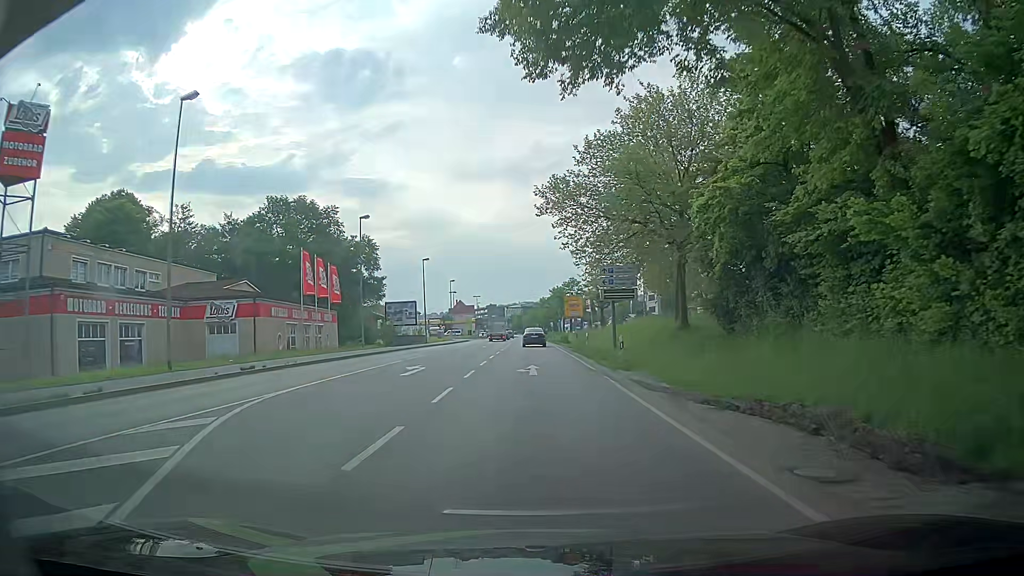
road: primary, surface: asphalt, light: Day
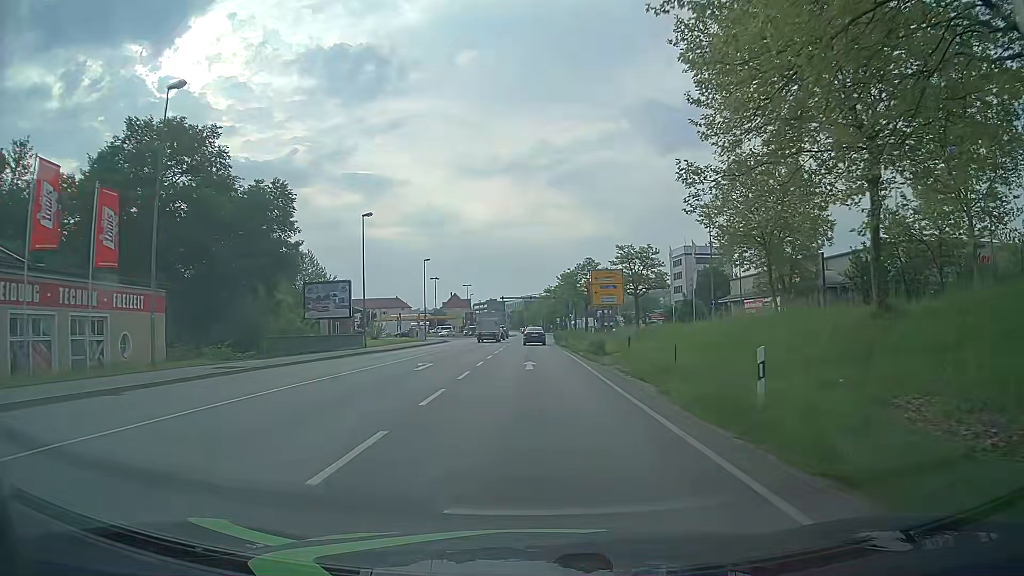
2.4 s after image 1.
(-0.5, +30.6) m; -1°
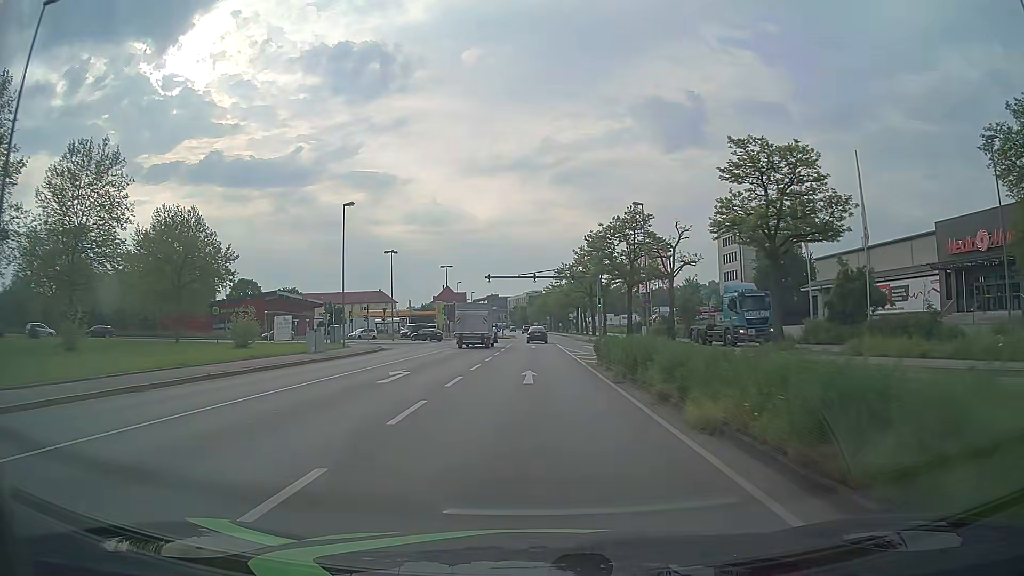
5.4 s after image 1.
(0.0, +38.4) m; -1°
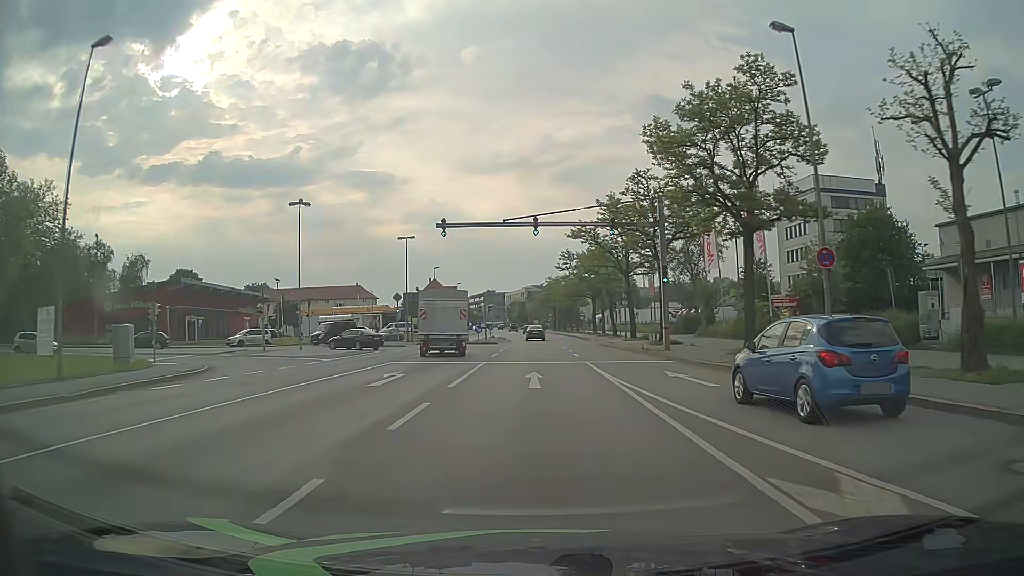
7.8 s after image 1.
(+0.1, +30.7) m; +1°
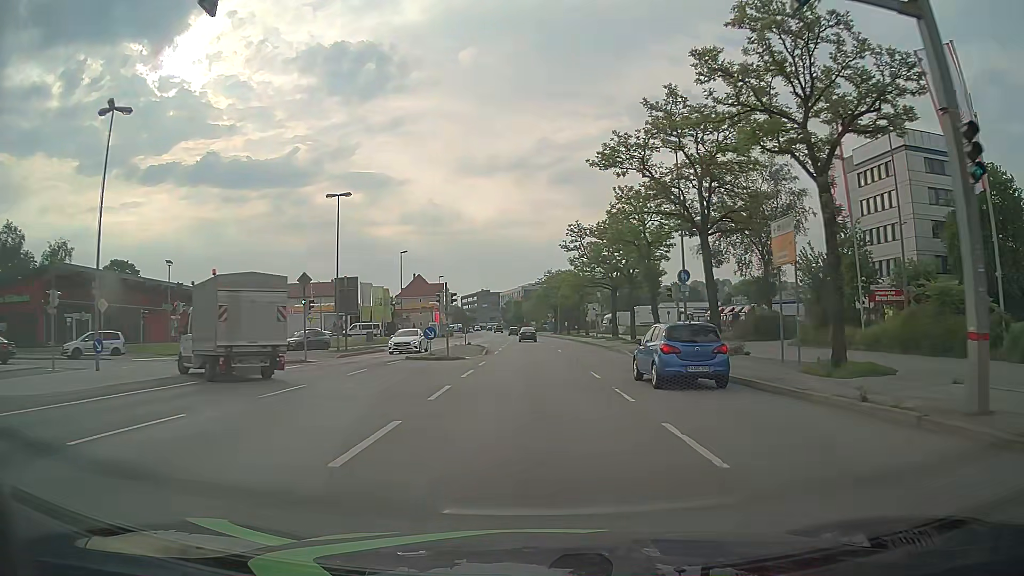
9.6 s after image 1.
(-0.1, +23.0) m; 0°
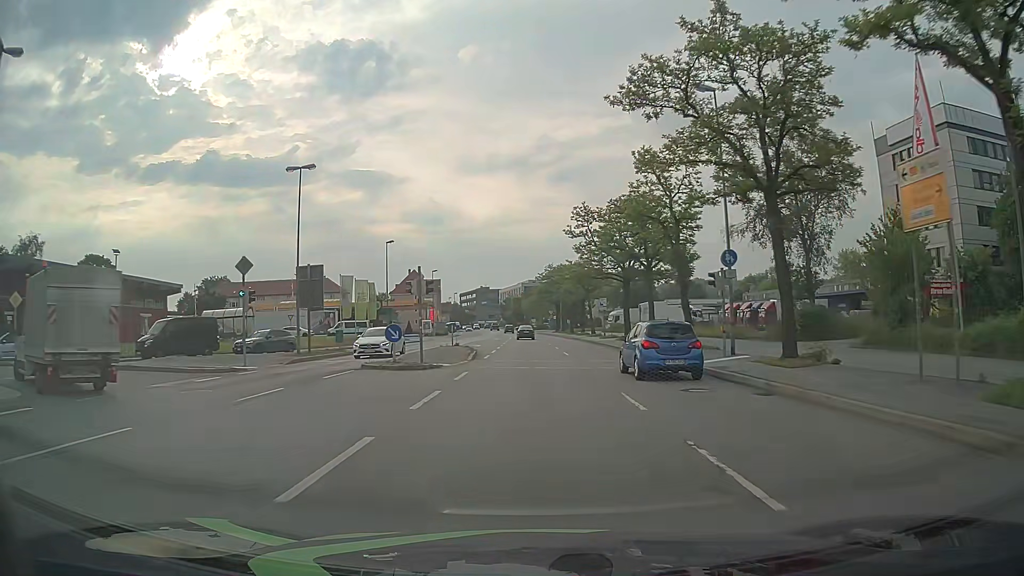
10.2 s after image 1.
(0.0, +7.6) m; 0°
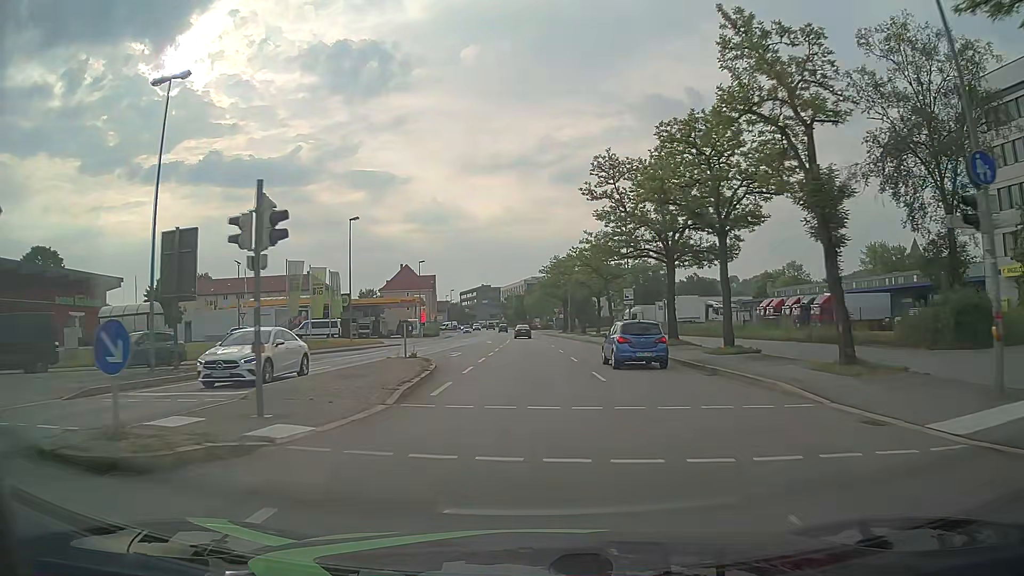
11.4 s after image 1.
(0.0, +15.3) m; +1°
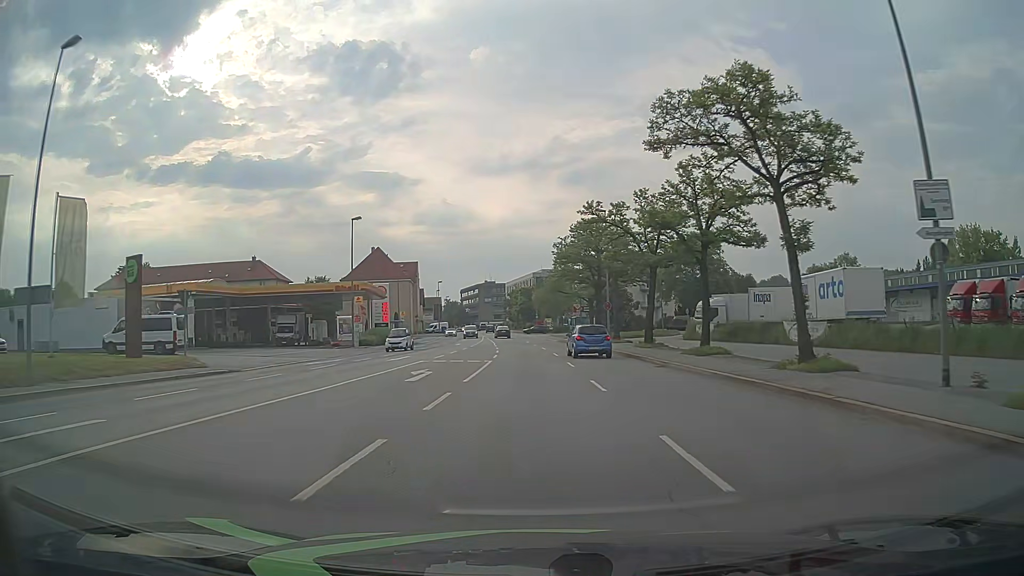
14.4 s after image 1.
(-0.6, +38.1) m; -1°
(0, +10) (0, +20) (-1, +30) (-1, +40) (-2, +50) (-2, +60) (-3, +70) (-4, +80) (-5, +90) (-6, +100) m
